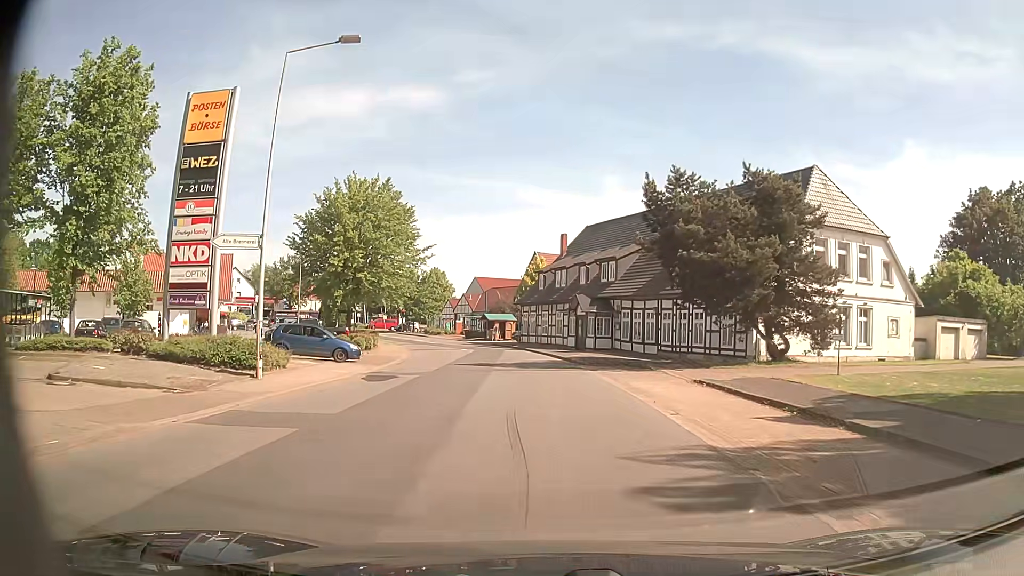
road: secondary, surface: asphalt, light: Day
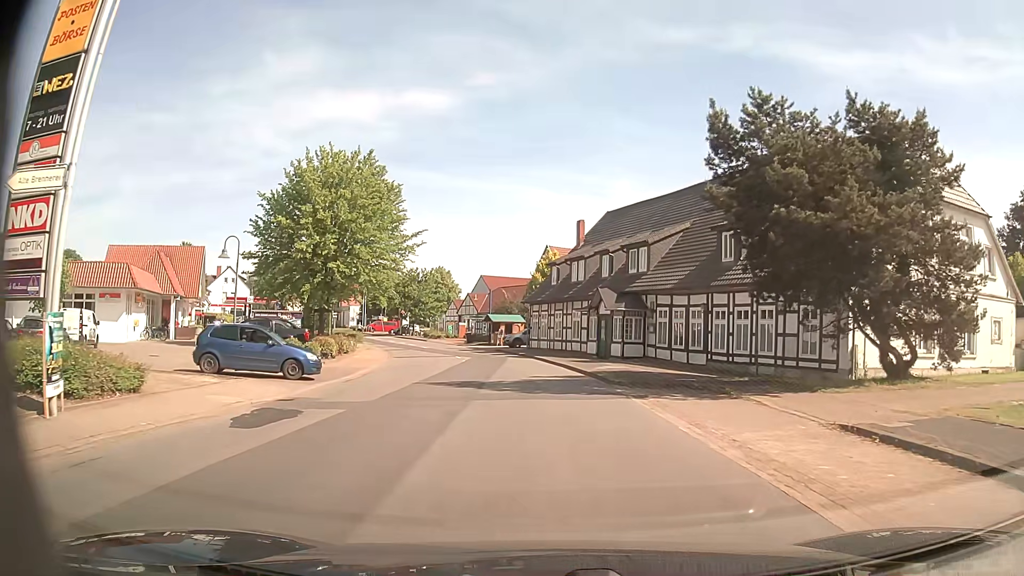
(0.0, +9.1) m; 0°
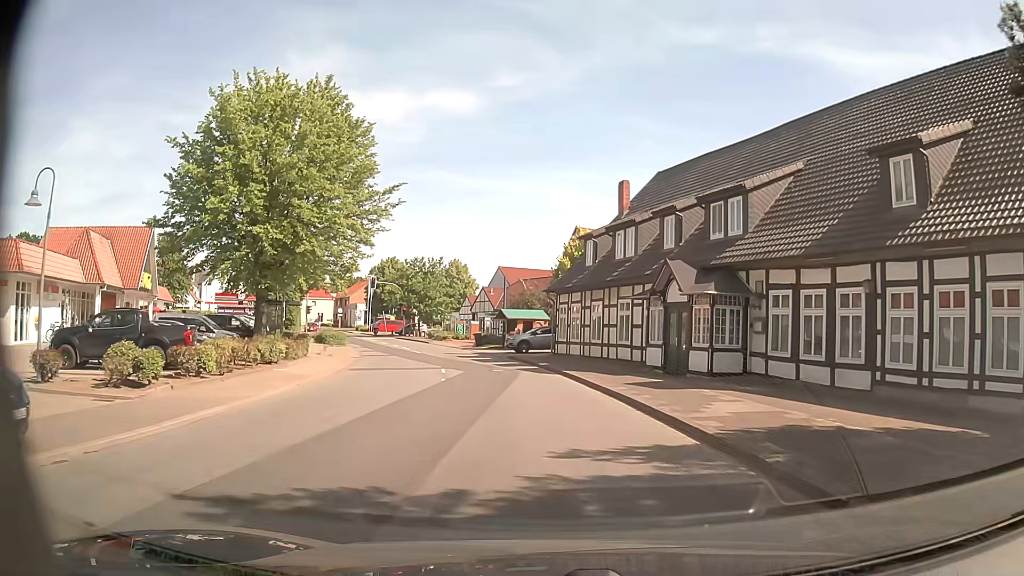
(-0.3, +13.5) m; -3°
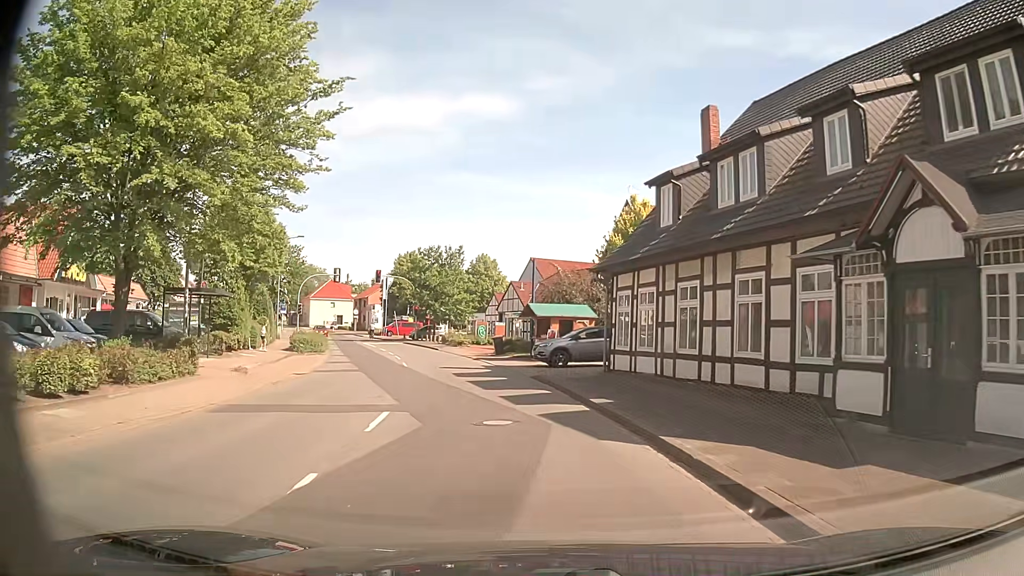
(-0.2, +13.4) m; -3°
(0, +10) (-2, +20) (-4, +30) (-7, +39) (-10, +49) (-13, +58) (-17, +67) (-21, +76) (-26, +86) (-30, +95) m
